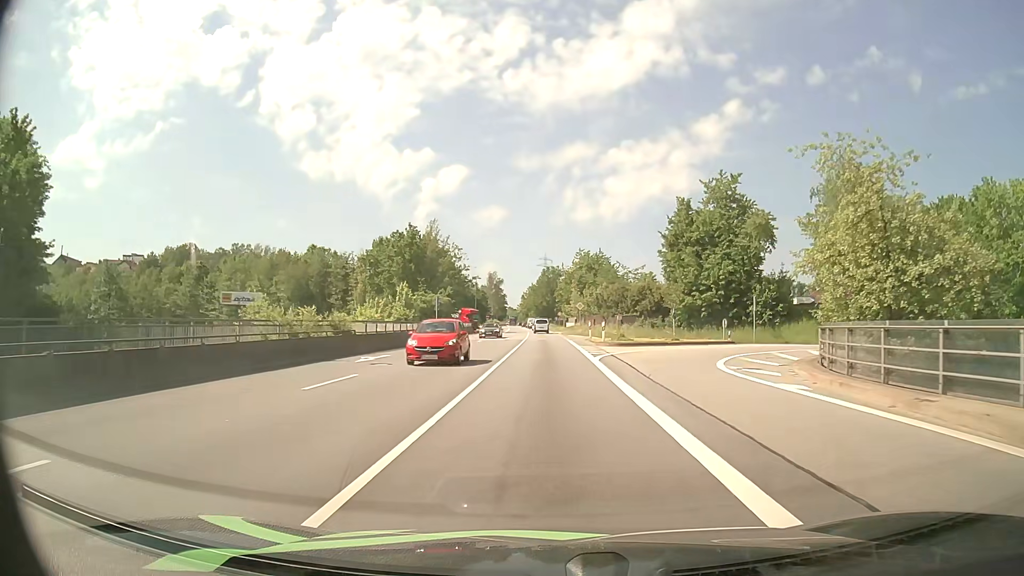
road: primary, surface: asphalt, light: Day
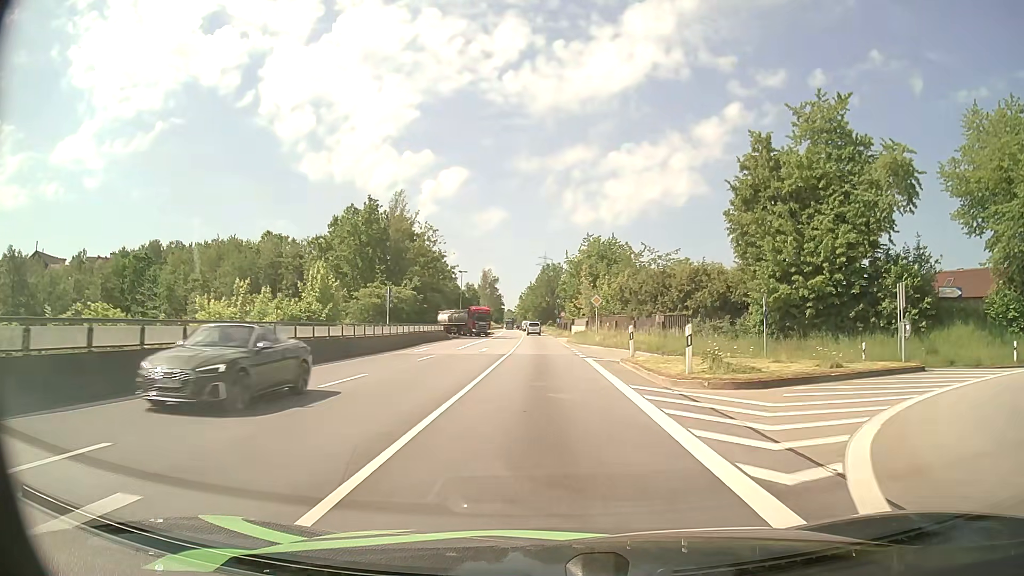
(0.0, +22.7) m; 0°
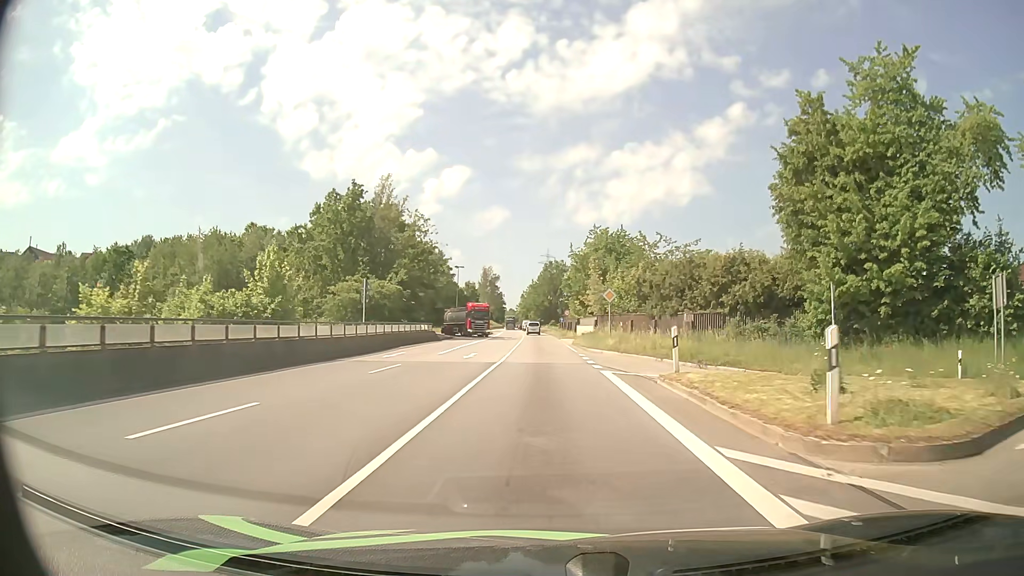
(0.0, +7.5) m; 0°
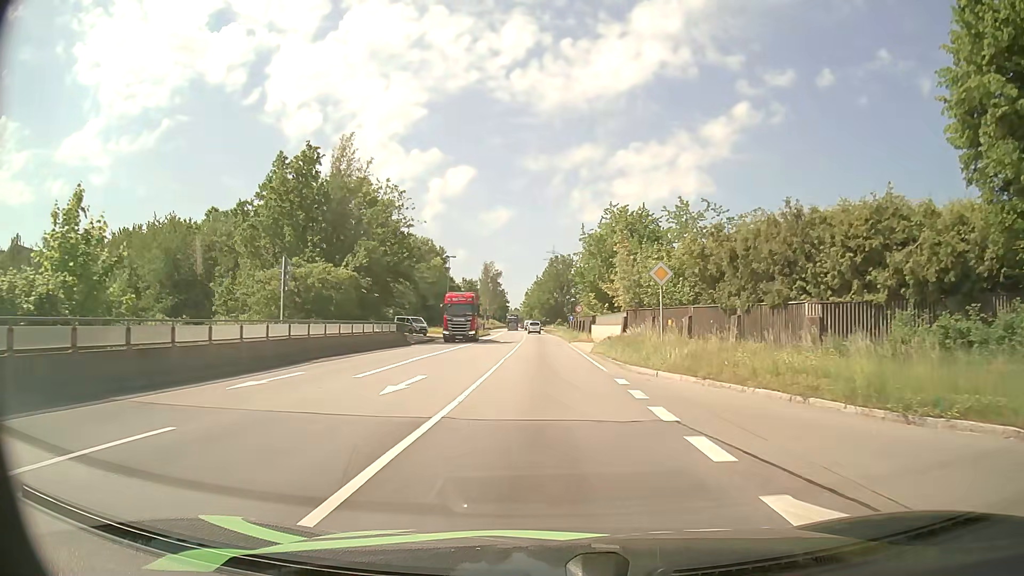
(0.0, +15.0) m; 0°
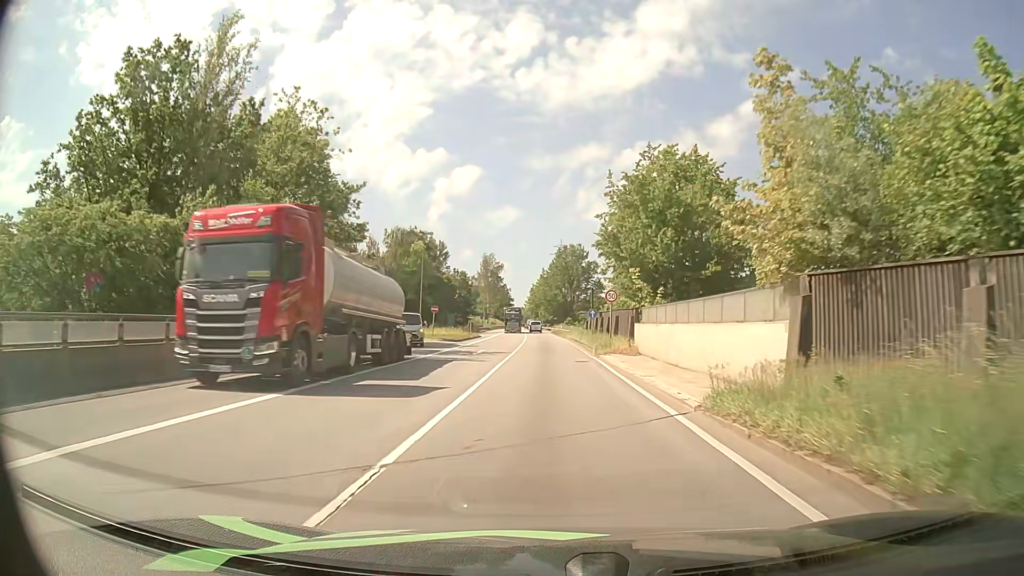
(-0.1, +22.5) m; -1°
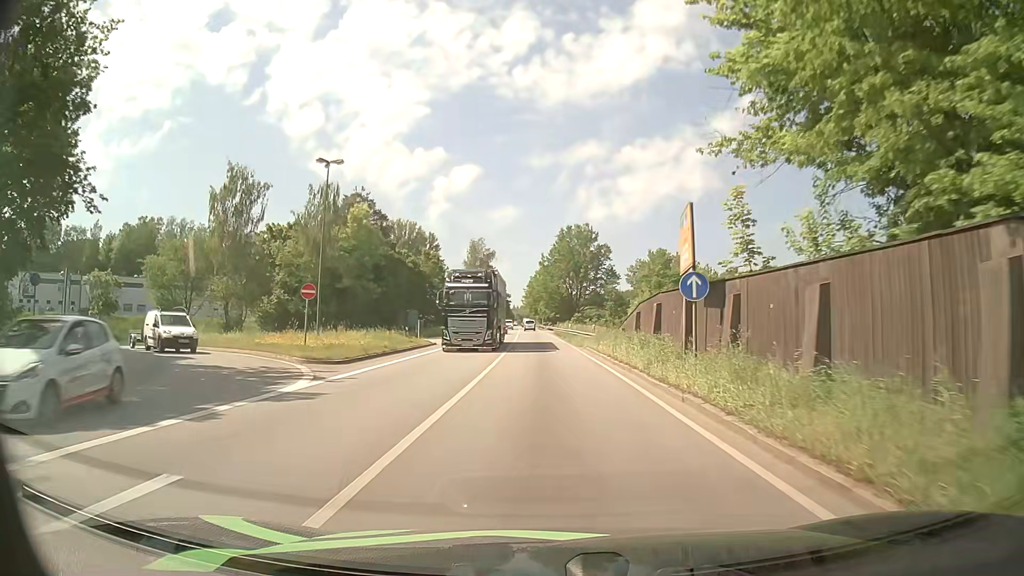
(-0.1, +30.0) m; 0°
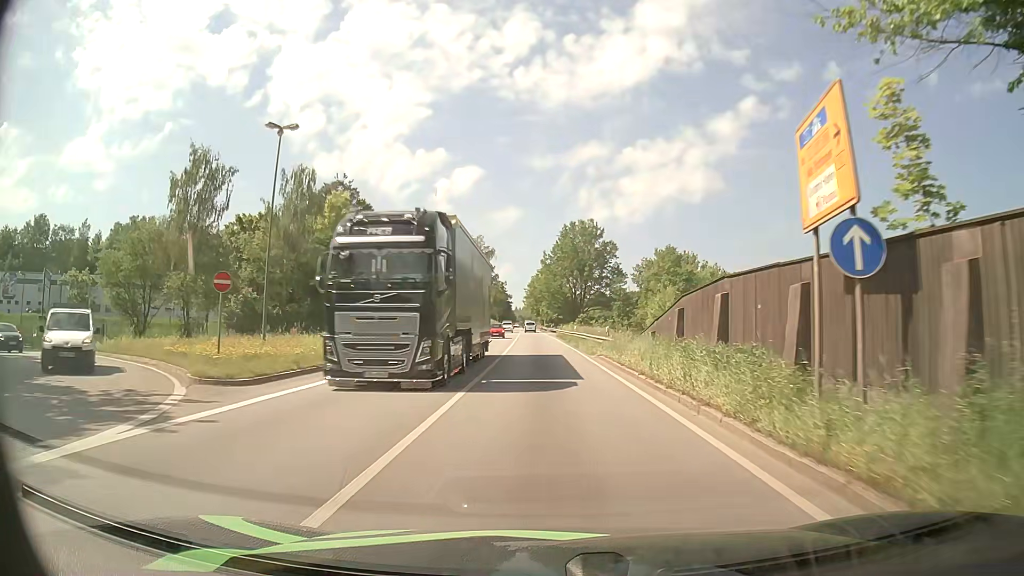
(-0.1, +7.5) m; -1°
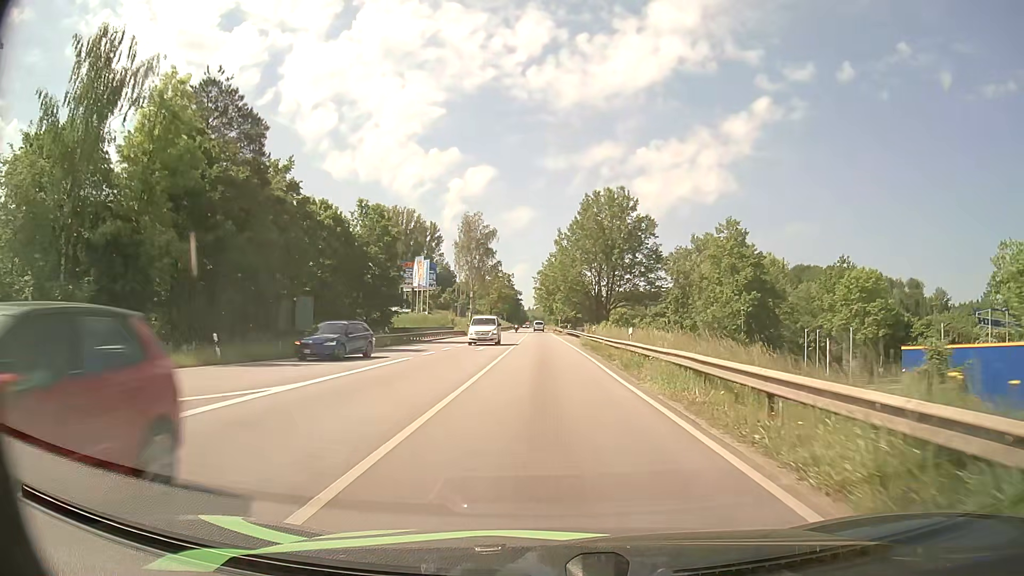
(0.0, +30.0) m; -1°
(0, +10) (0, +20) (0, +30) (0, +40) (-1, +50) (-1, +60) (-1, +70) (-1, +80) (-1, +90) (-1, +100) m
